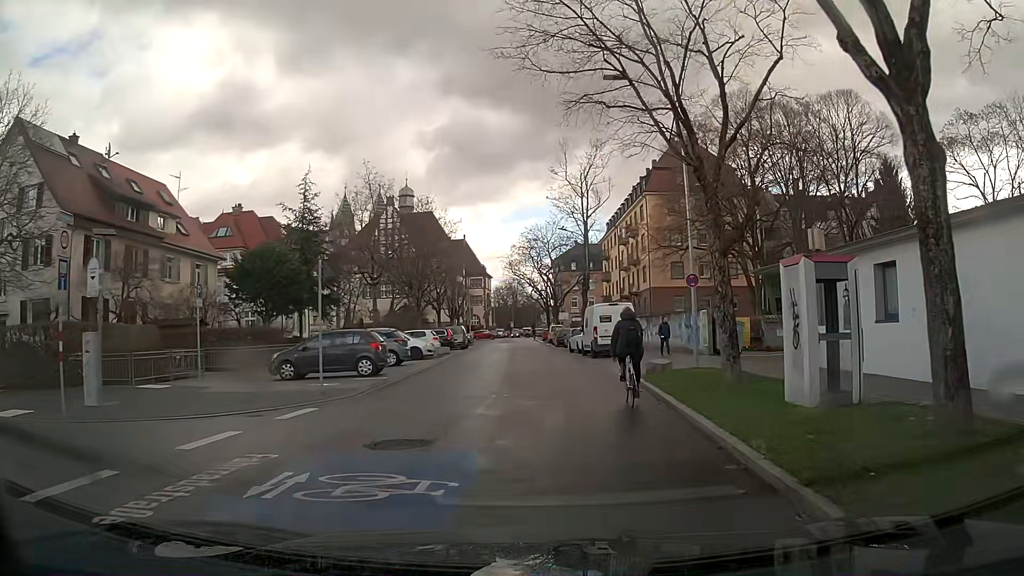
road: residential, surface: asphalt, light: Day
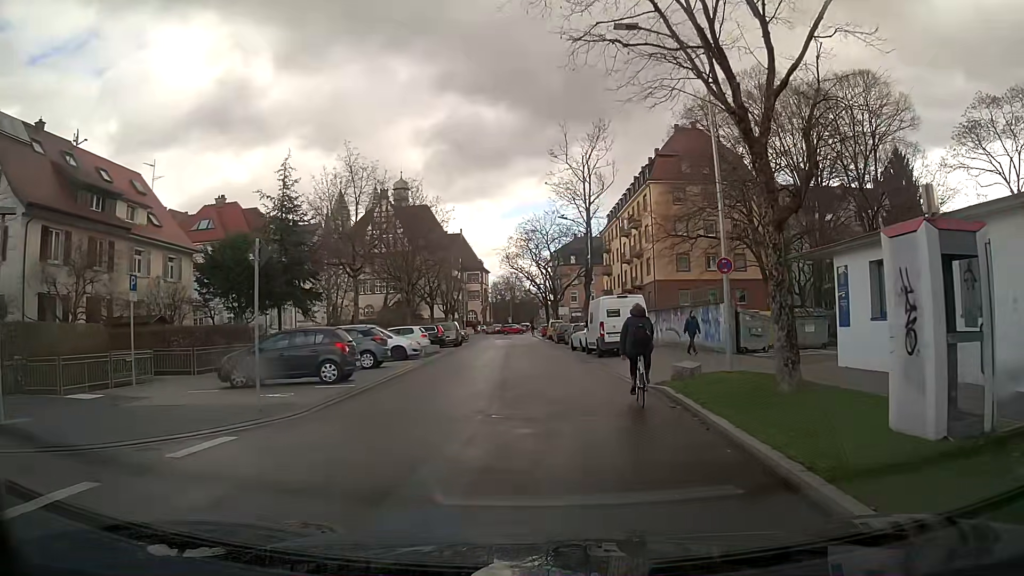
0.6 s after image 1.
(0.0, +3.6) m; 0°
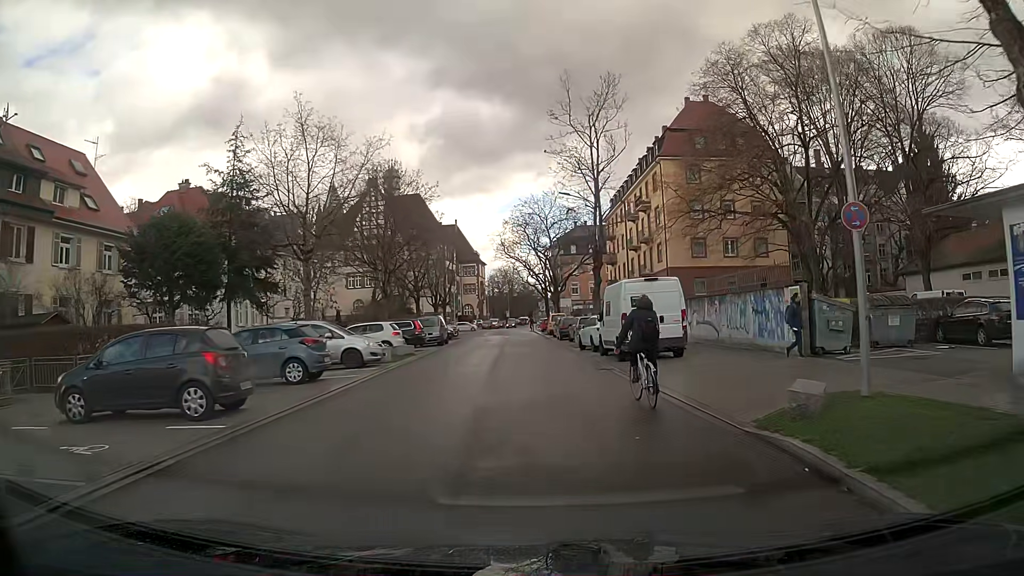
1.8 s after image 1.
(0.0, +7.1) m; 0°
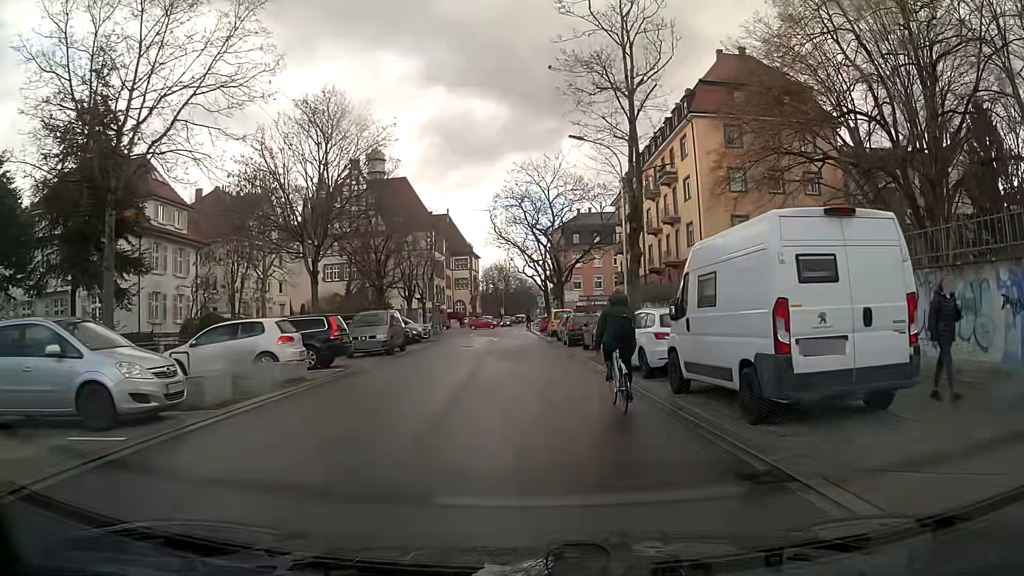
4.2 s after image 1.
(0.0, +13.0) m; 0°
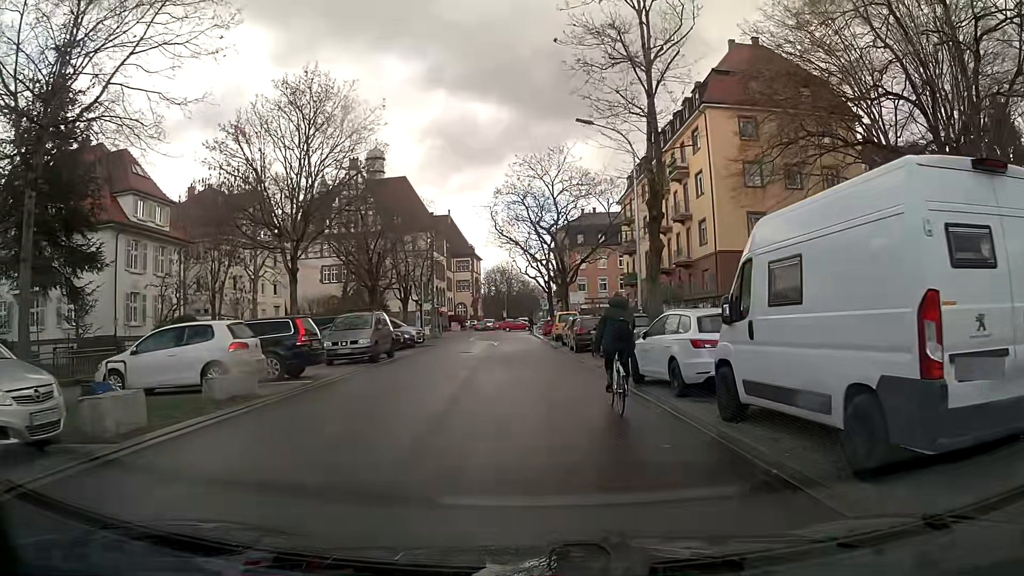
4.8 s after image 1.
(0.0, +3.0) m; 0°
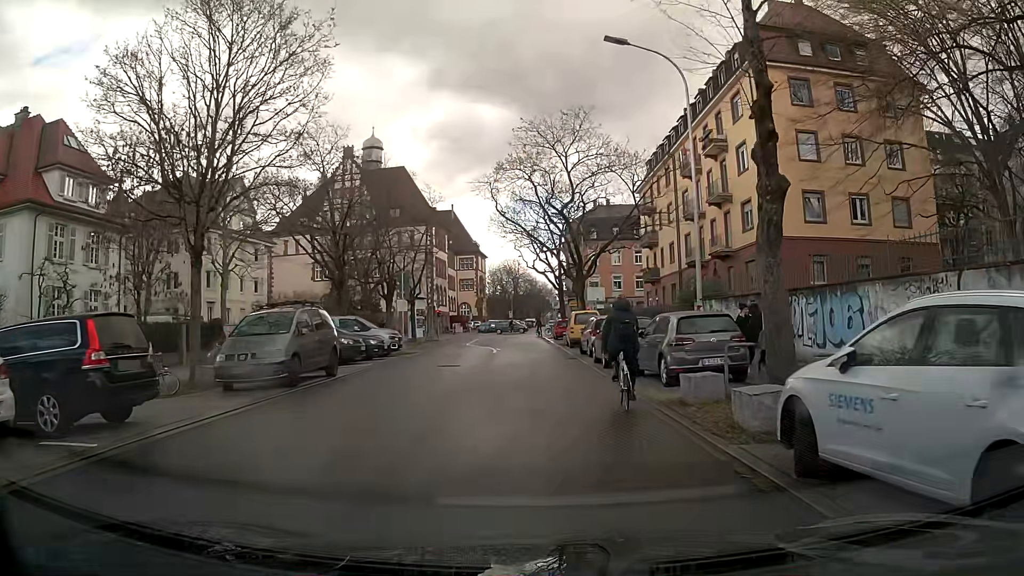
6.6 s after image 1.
(-0.1, +8.4) m; -1°
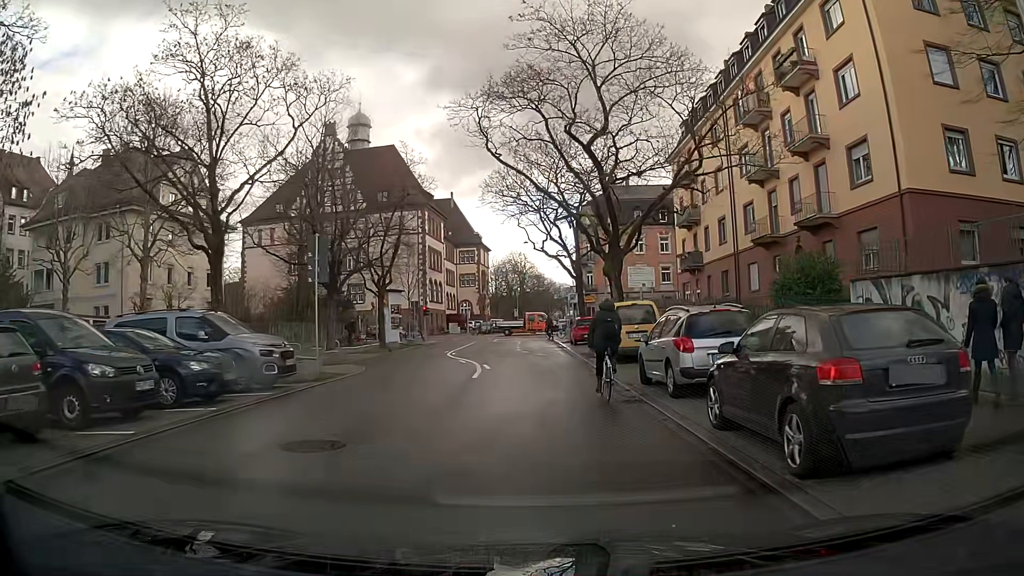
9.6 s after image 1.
(-0.1, +13.7) m; -1°
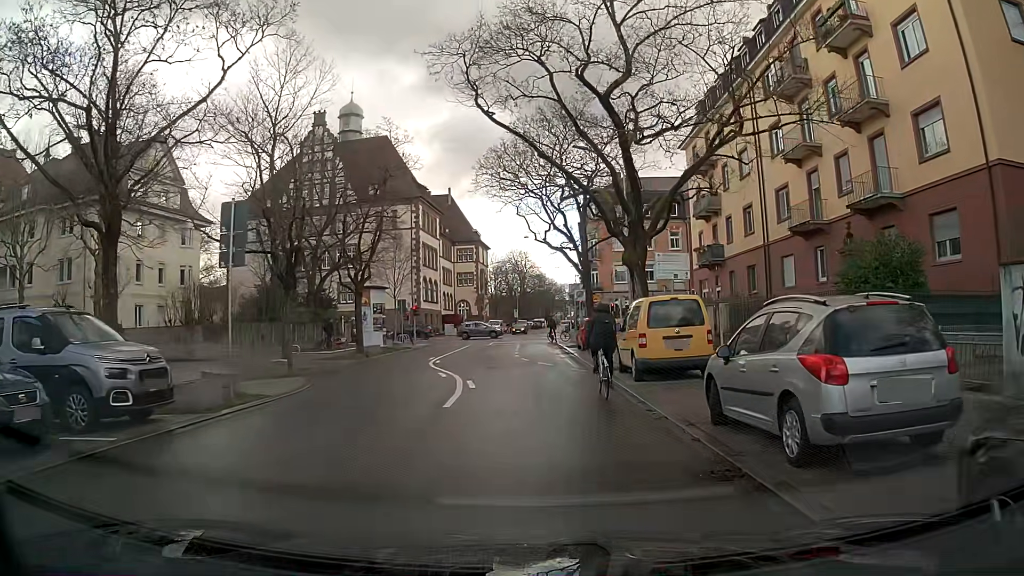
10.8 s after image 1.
(0.0, +5.5) m; 0°
(0, +10) (-1, +20) (-2, +30) (-2, +40) (-2, +50) (+2, +58) (+12, +60) (+22, +59) (+32, +59) (+42, +58) m
